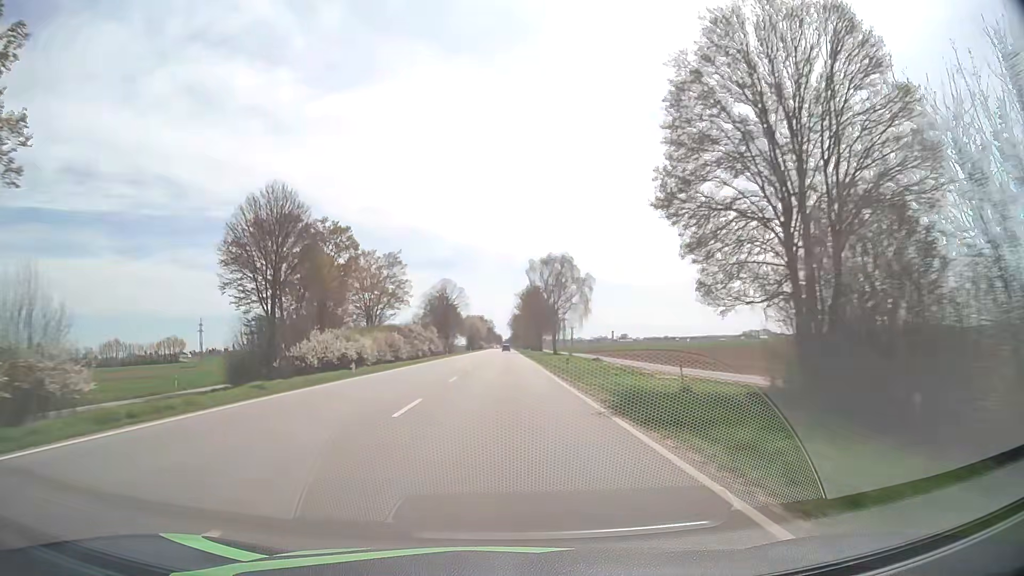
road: primary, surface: asphalt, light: Day
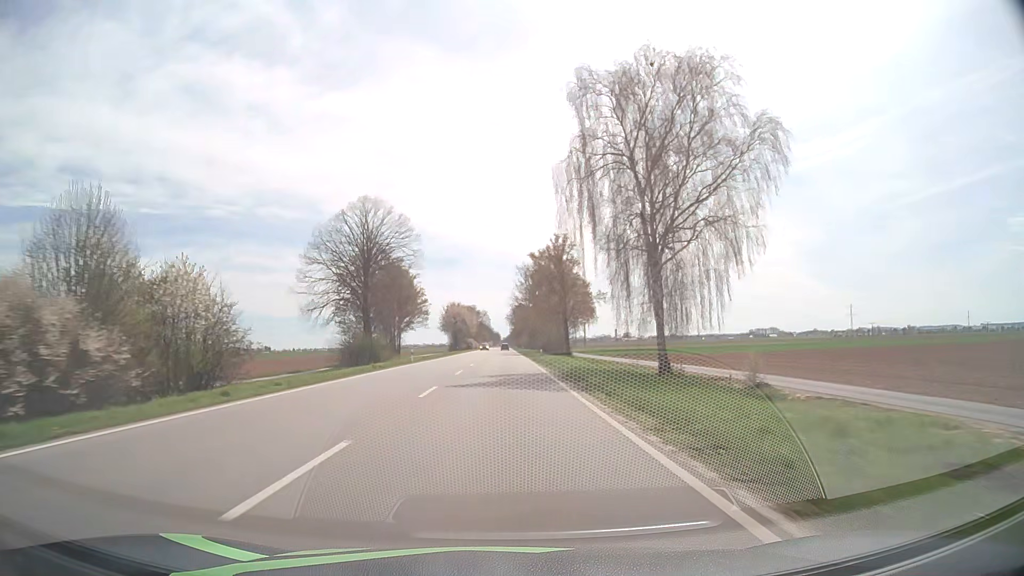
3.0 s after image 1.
(+0.1, +79.7) m; 0°
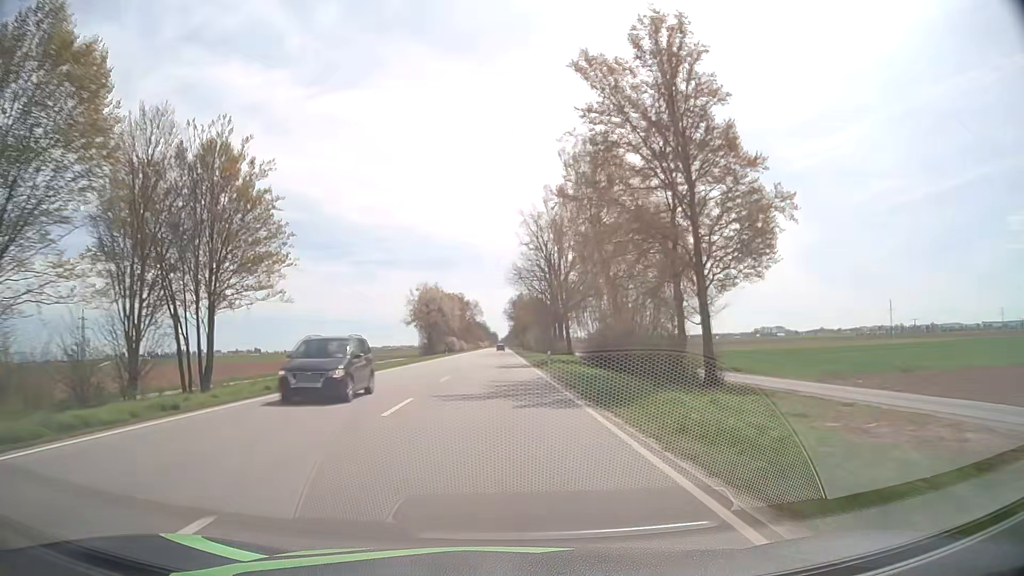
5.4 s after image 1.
(0.0, +64.4) m; 0°
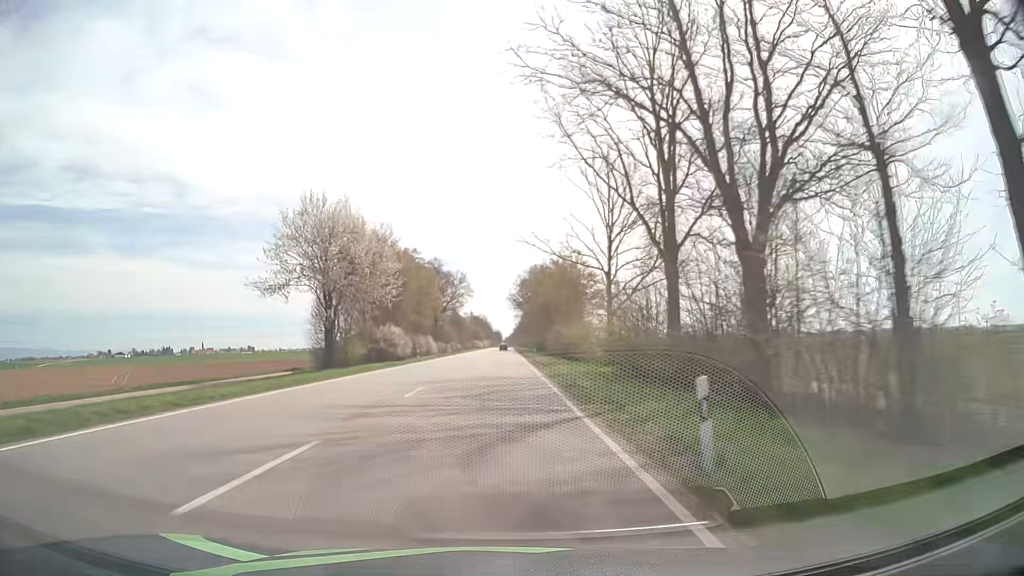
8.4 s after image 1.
(-0.1, +80.0) m; 0°
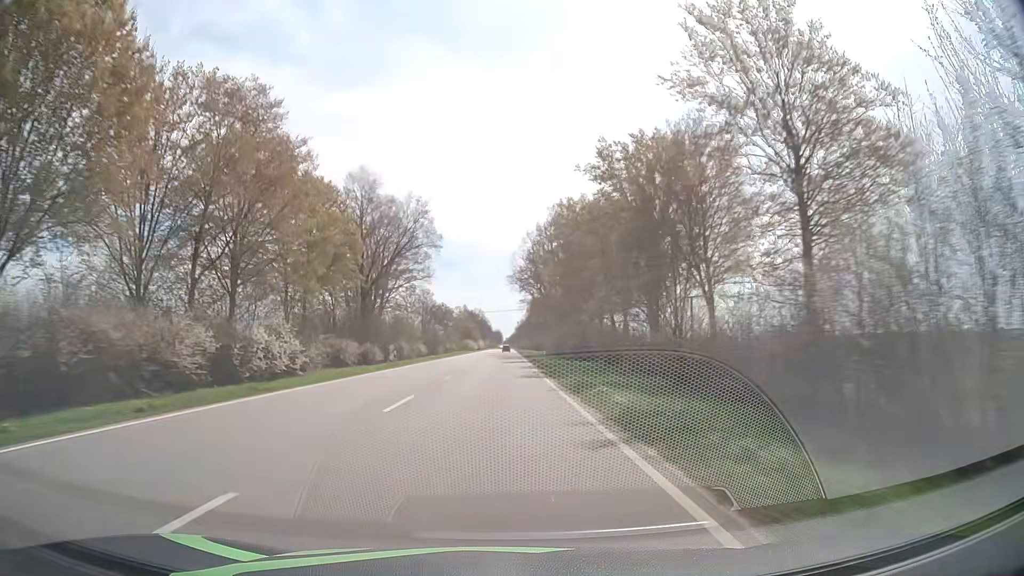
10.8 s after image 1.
(-0.1, +63.5) m; 0°
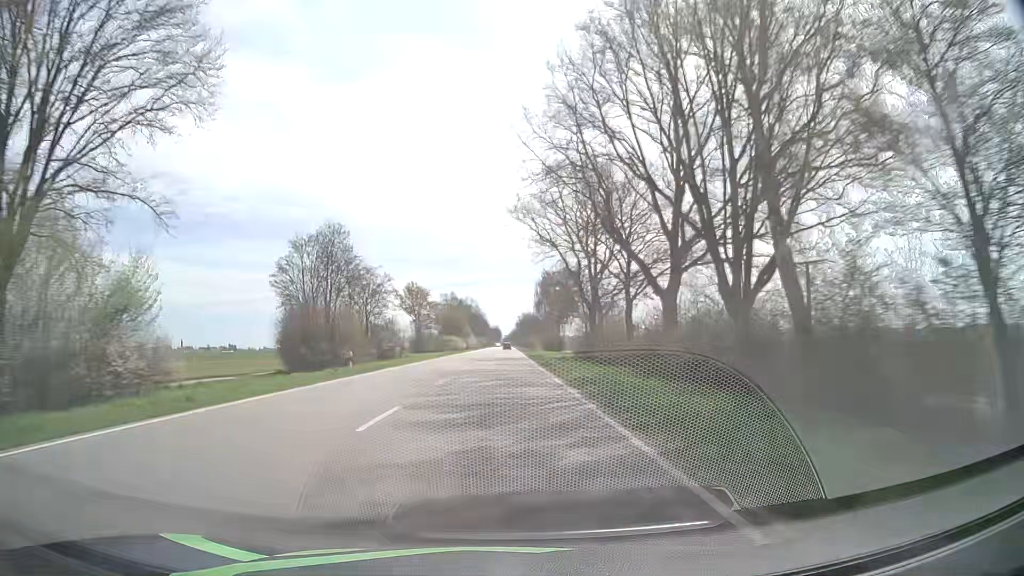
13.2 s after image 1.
(0.0, +63.6) m; 0°
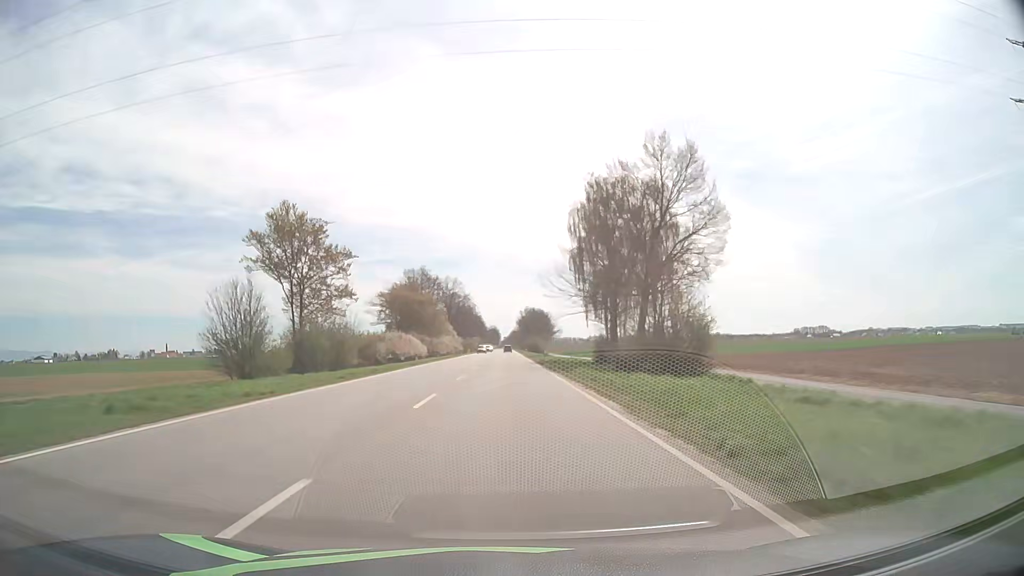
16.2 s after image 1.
(+0.1, +80.1) m; 0°
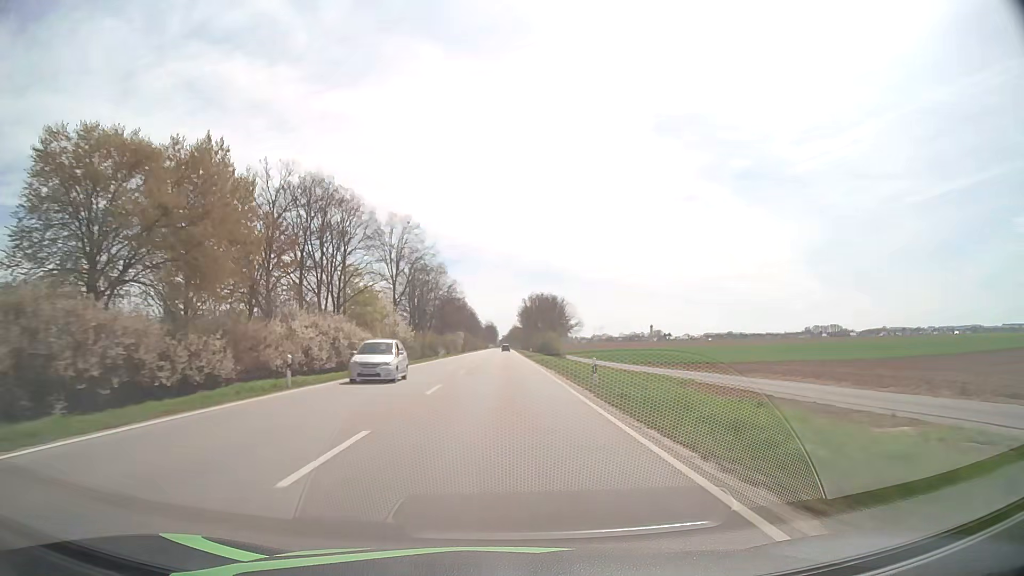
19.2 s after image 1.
(+0.2, +80.5) m; 0°
(0, +10) (0, +20) (0, +30) (0, +40) (0, +50) (0, +60) (0, +70) (0, +80) (0, +90) (0, +100) m
